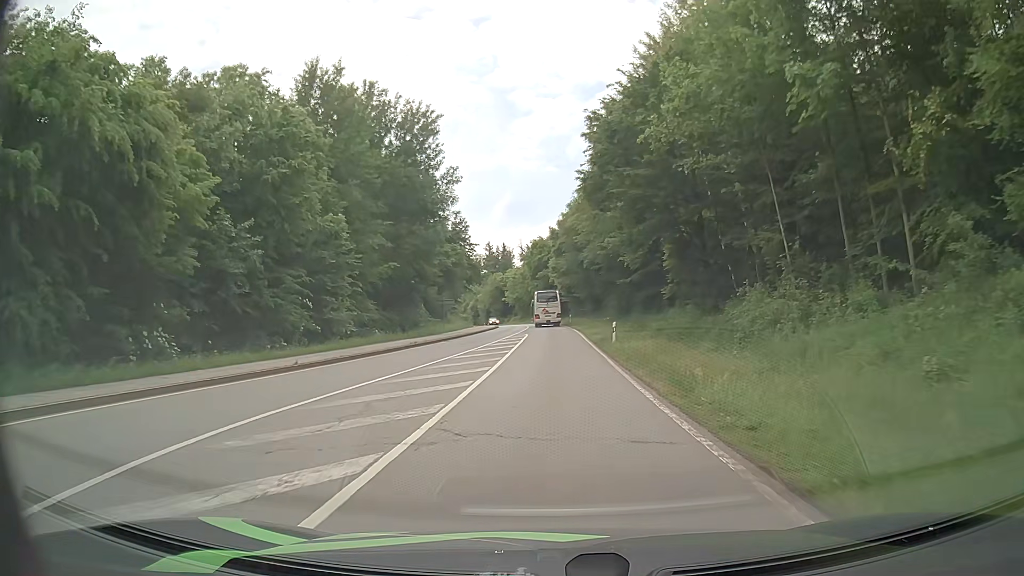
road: secondary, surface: asphalt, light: Day
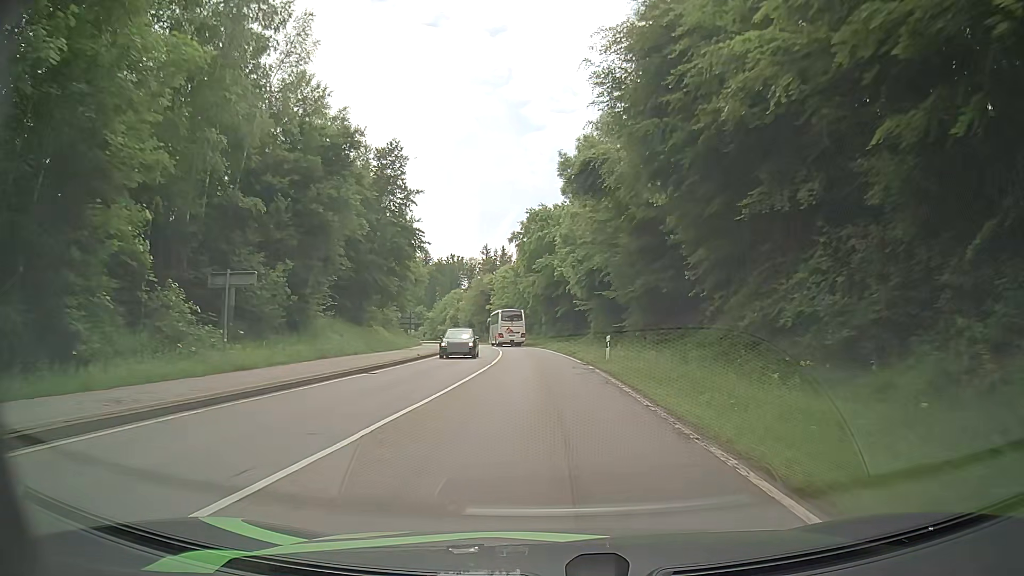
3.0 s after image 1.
(+0.4, +46.3) m; 0°
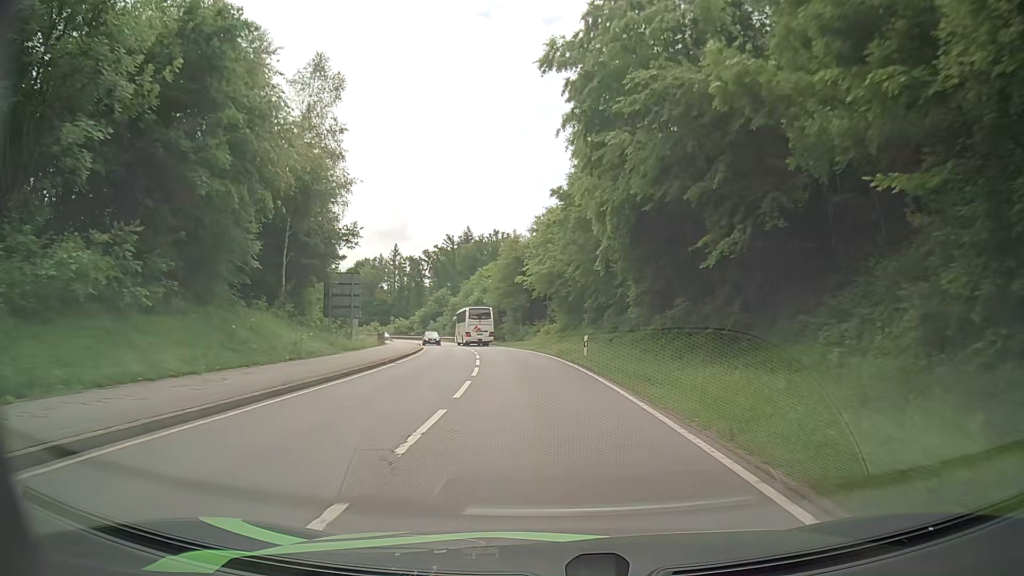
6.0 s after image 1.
(-2.0, +47.8) m; -6°
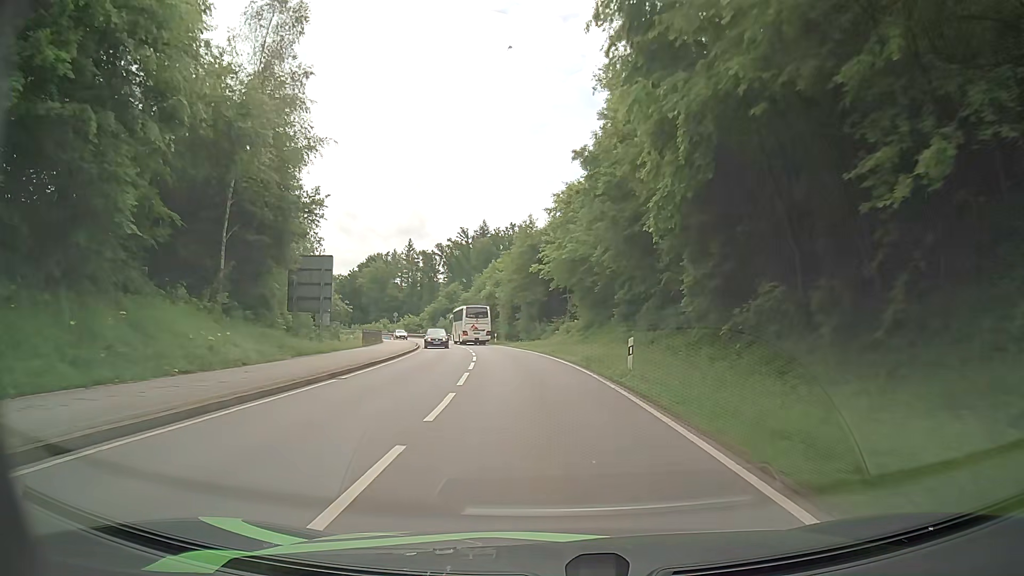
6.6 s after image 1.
(-0.1, +9.6) m; -1°
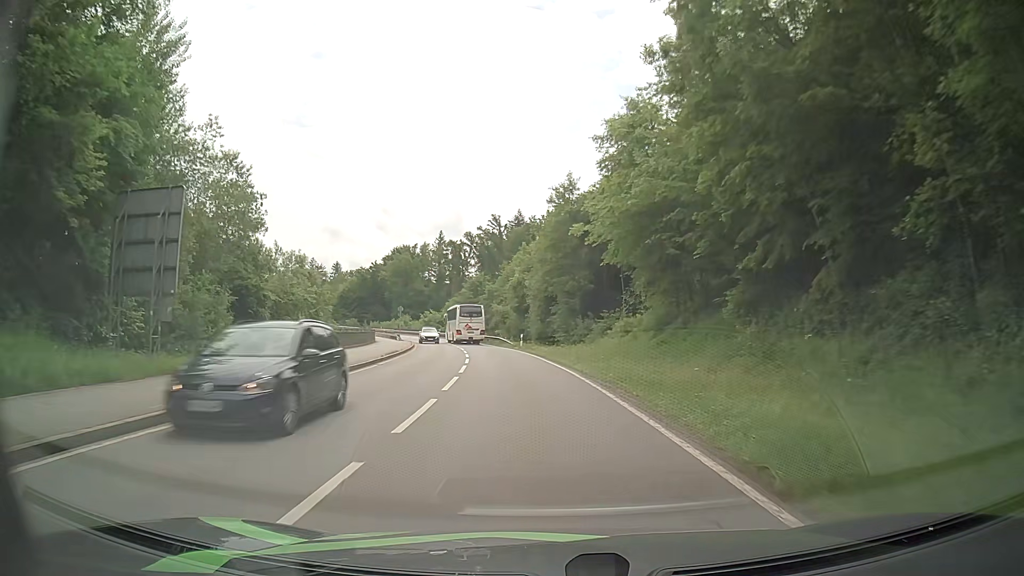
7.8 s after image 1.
(-0.5, +19.0) m; -3°
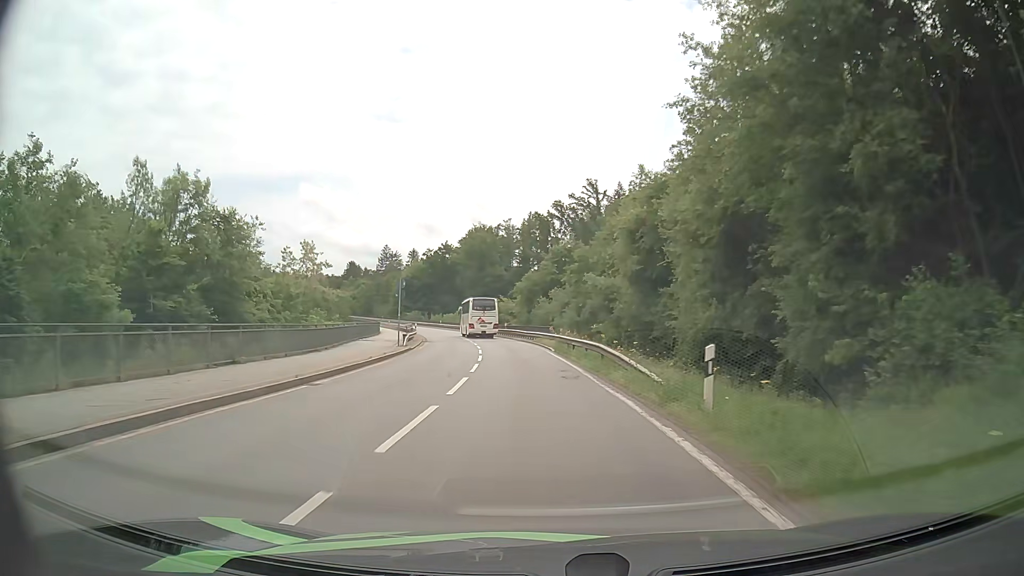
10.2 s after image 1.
(-2.9, +37.7) m; -9°
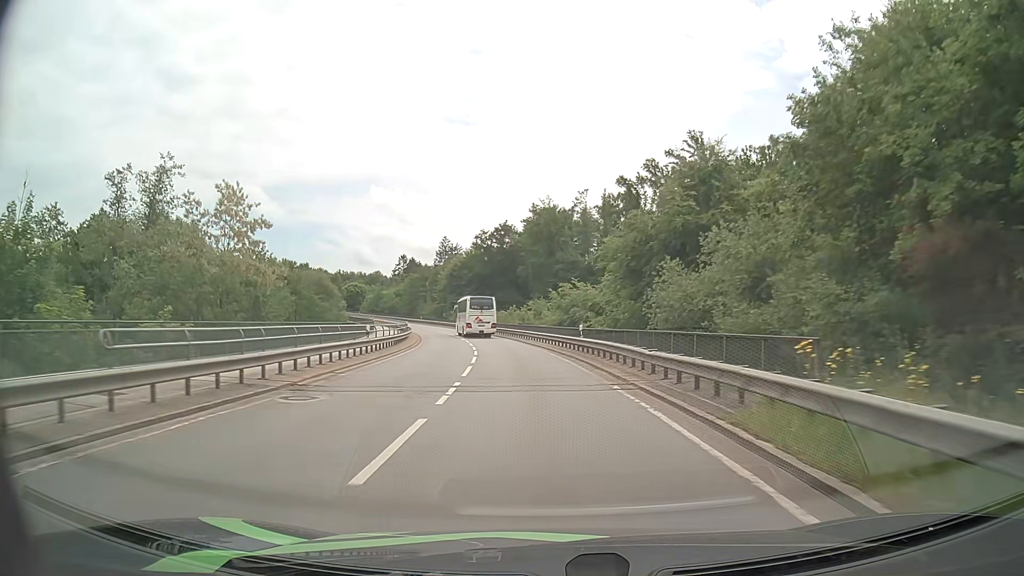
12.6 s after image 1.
(-2.1, +37.7) m; -6°
